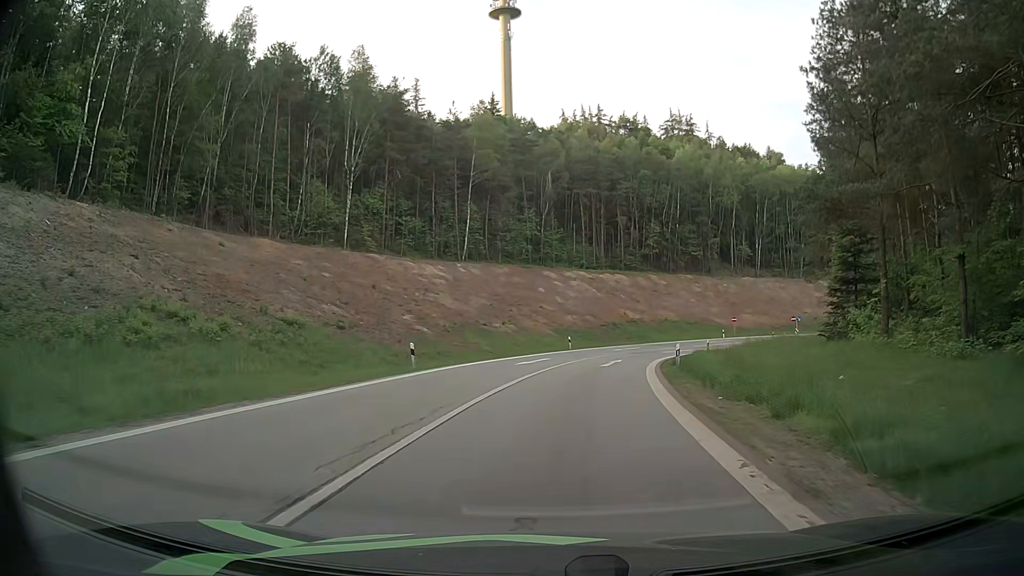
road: motorway_link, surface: asphalt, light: Day
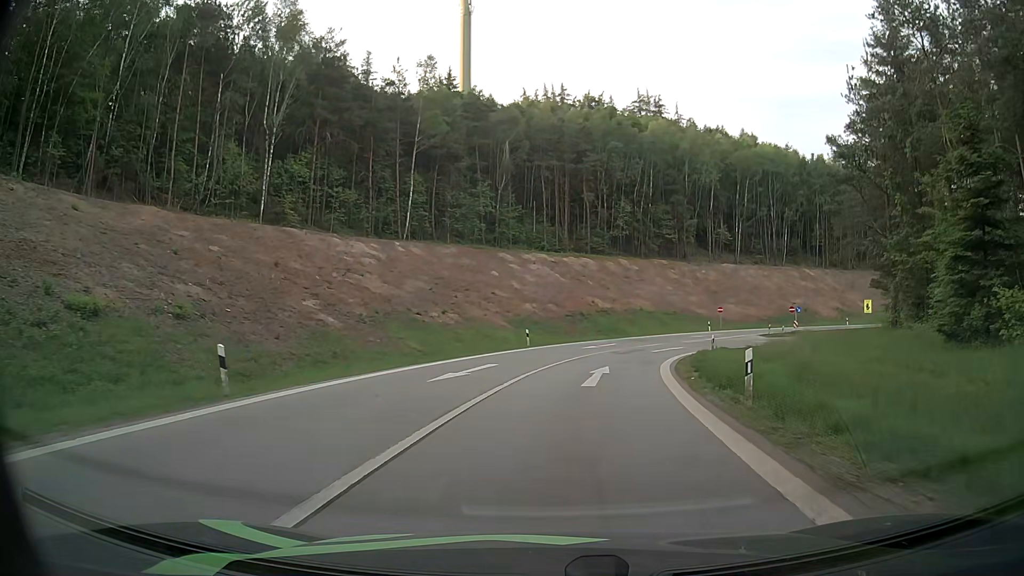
(+0.3, +12.7) m; +3°
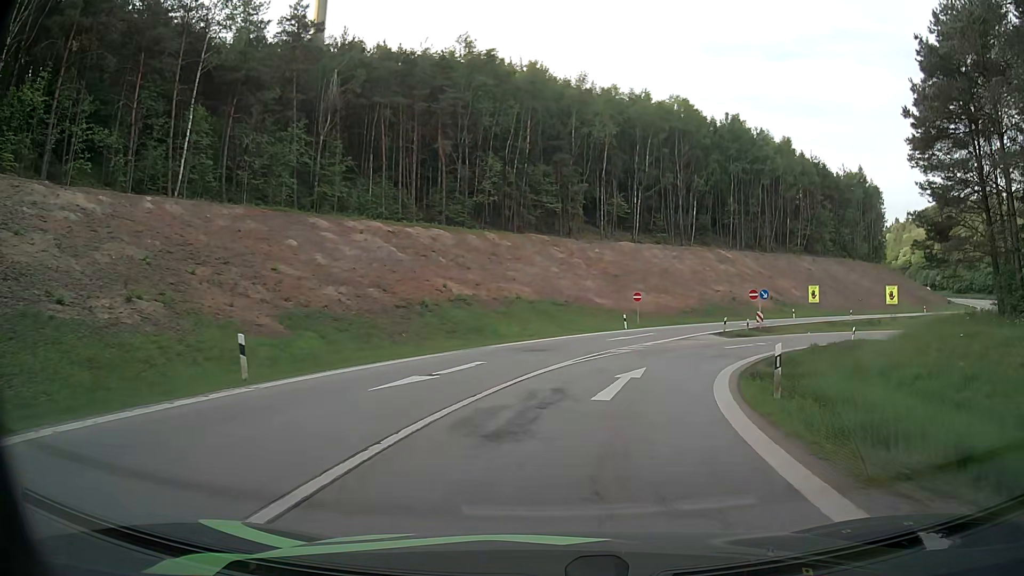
(+2.2, +25.4) m; +11°
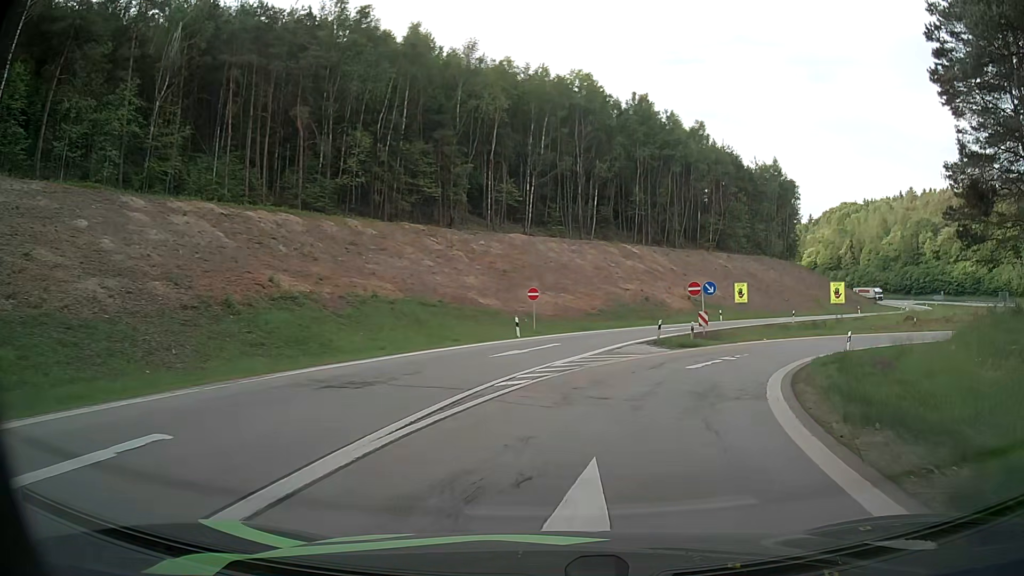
(+0.9, +12.7) m; +9°
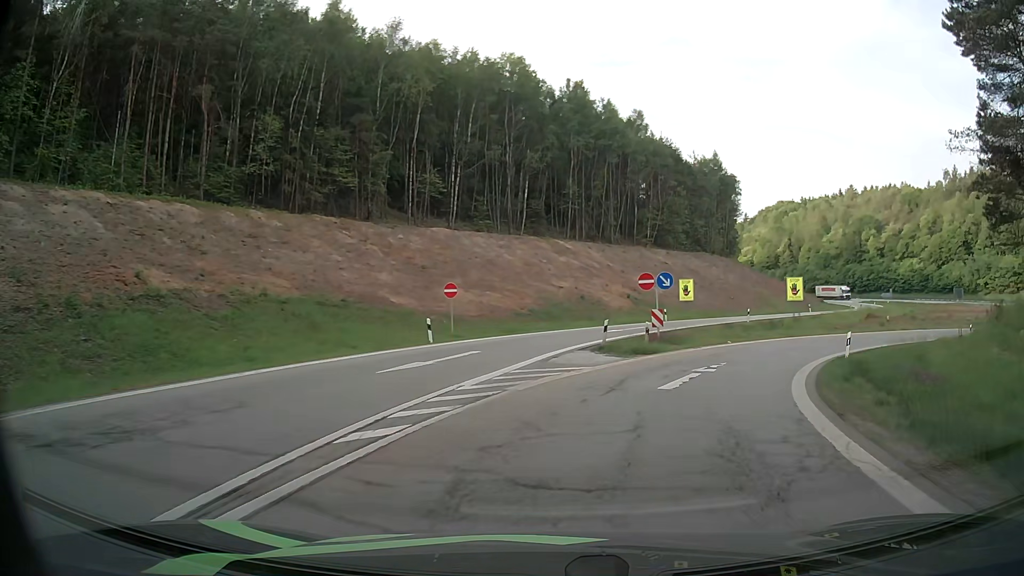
(+0.3, +6.3) m; +5°
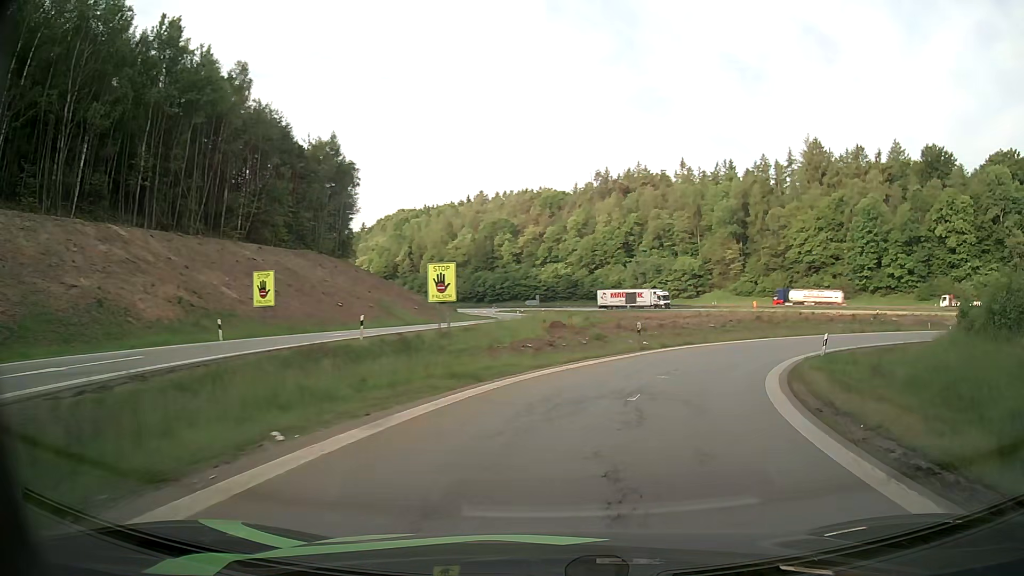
(+6.2, +23.3) m; +32°
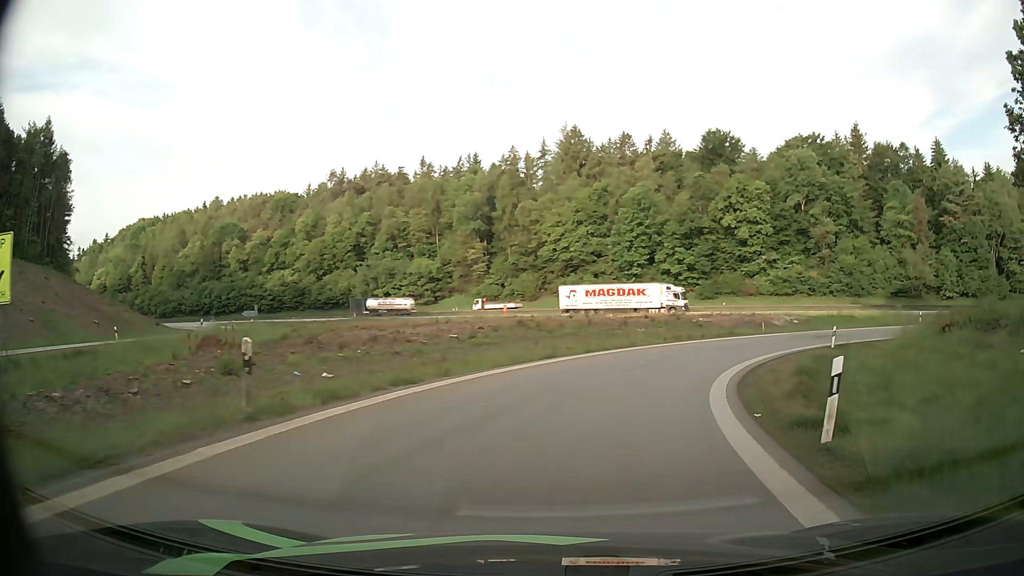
(+3.5, +17.2) m; +22°
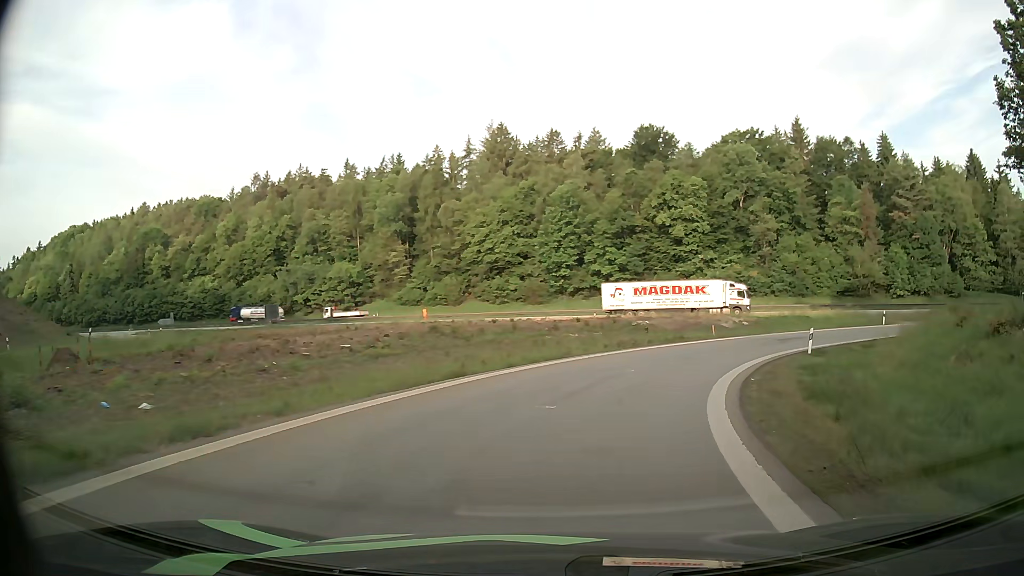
(+0.3, +5.8) m; +6°
(+1, +10) (+4, +20) (+8, +28) (+14, +36) (+22, +42) (+31, +46) (+41, +48) (+51, +49) (+61, +49) (+71, +47) m
